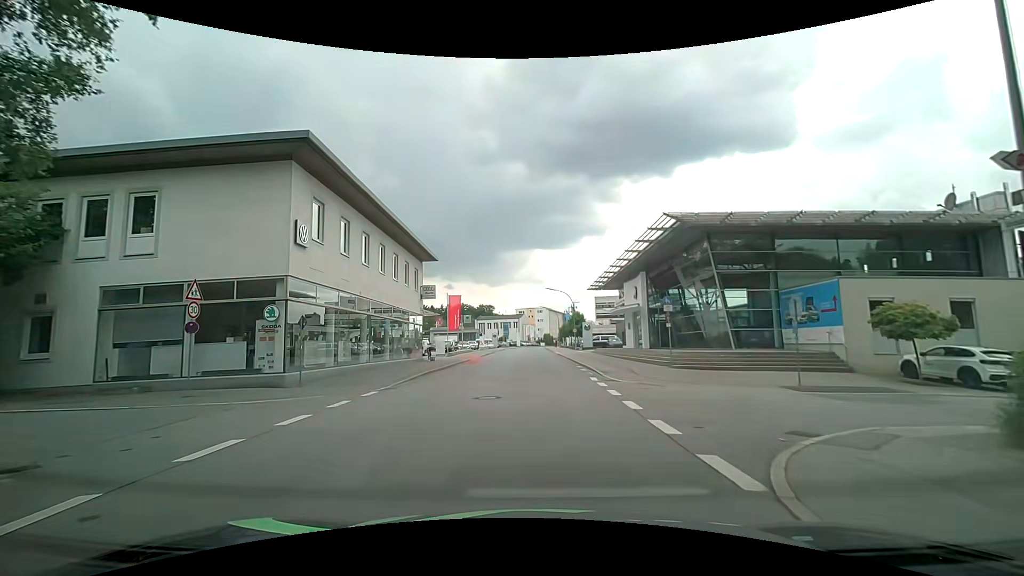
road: tertiary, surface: asphalt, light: Day
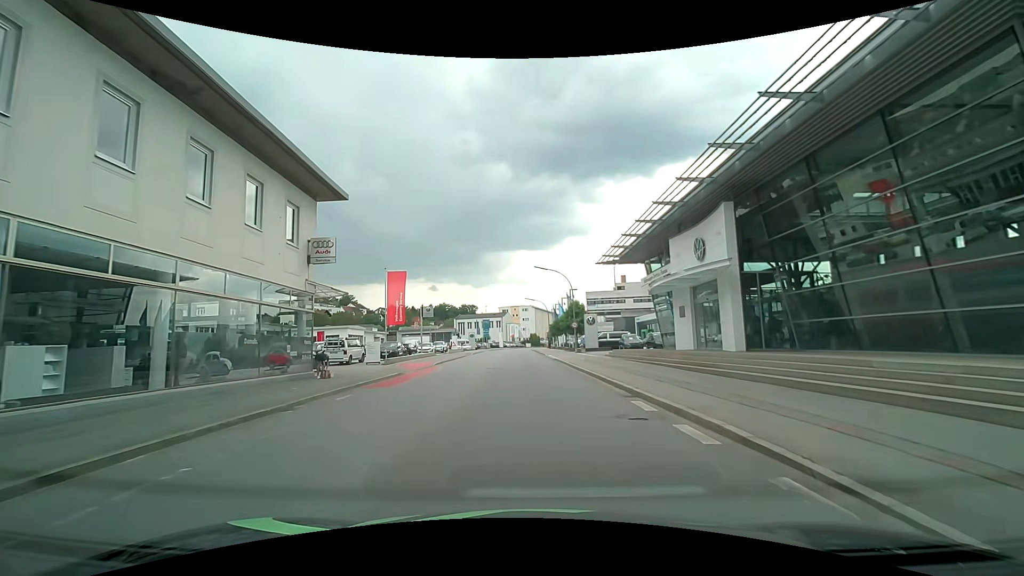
(0.0, +19.5) m; +1°
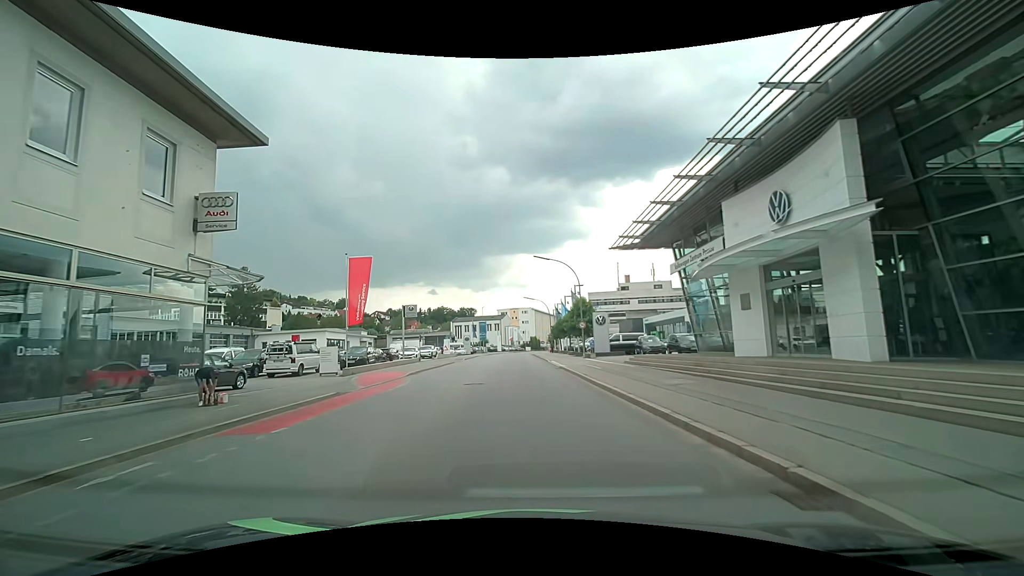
(0.0, +7.8) m; +1°
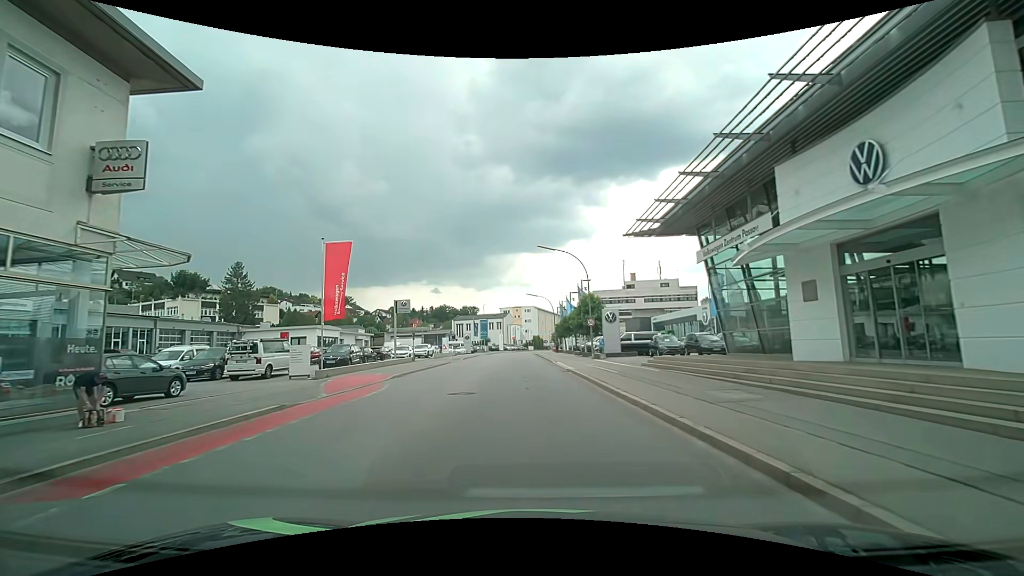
(-0.1, +4.0) m; -1°
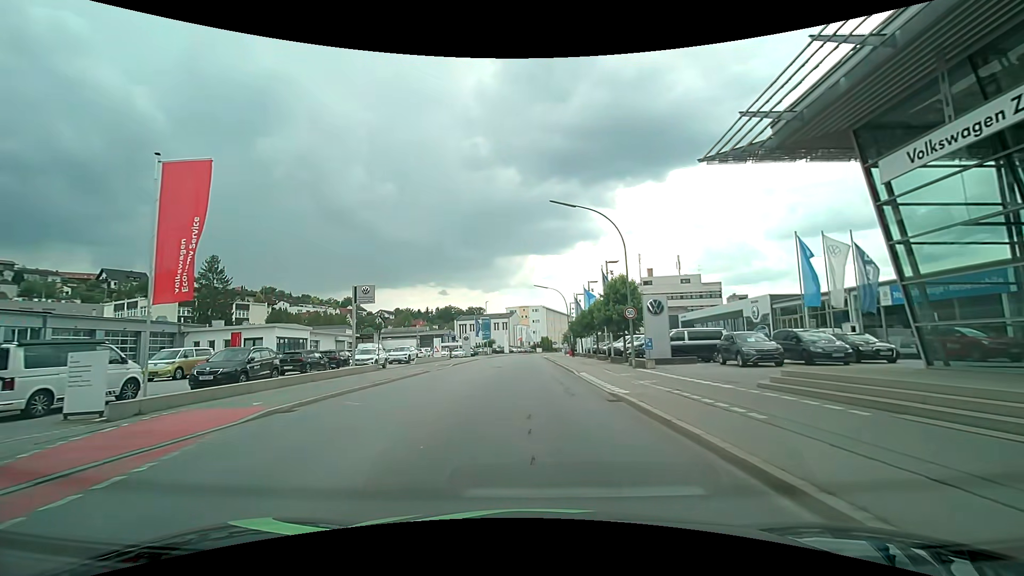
(-0.1, +12.3) m; -1°
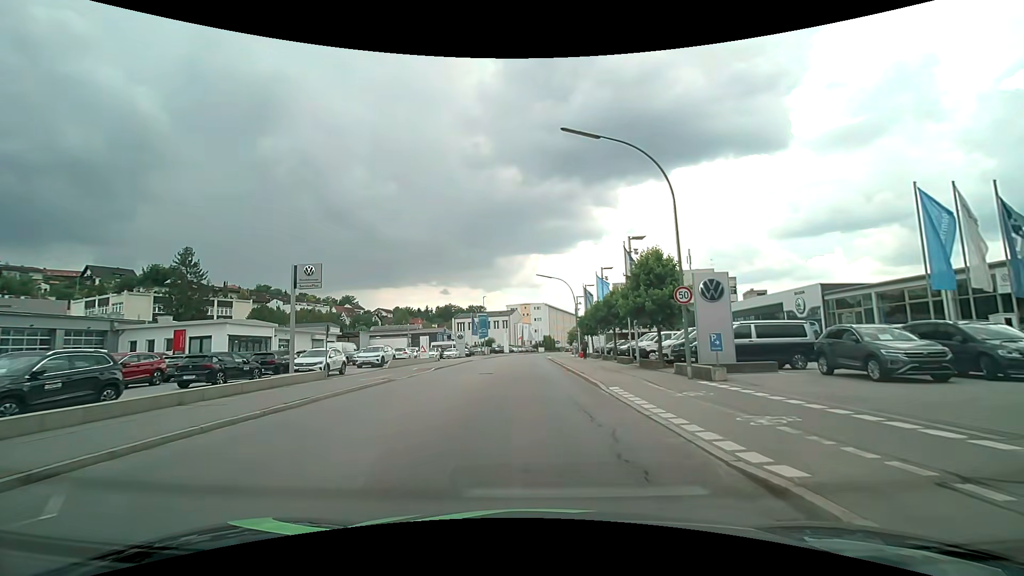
(0.0, +8.6) m; 0°
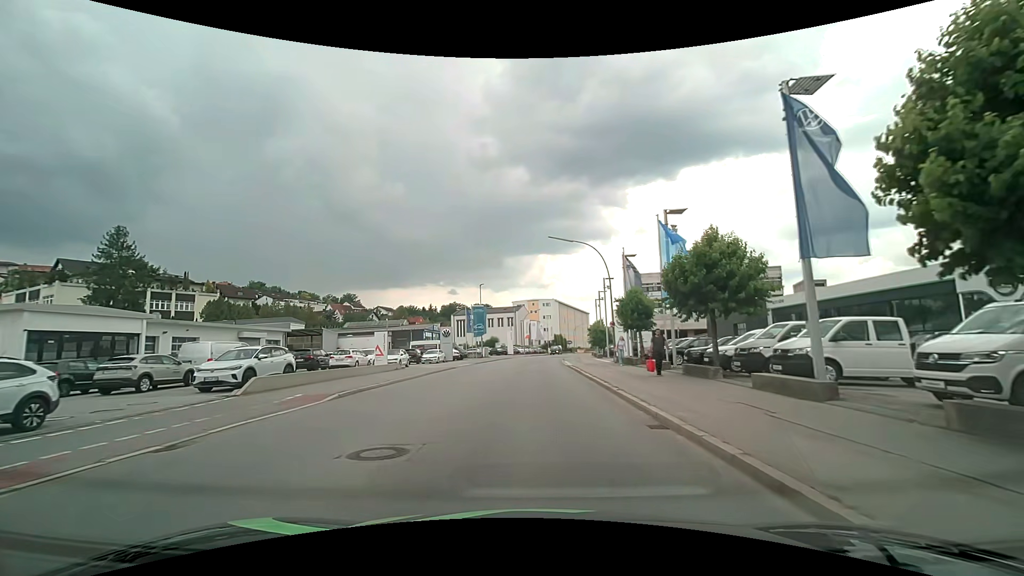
(-0.1, +18.4) m; -1°
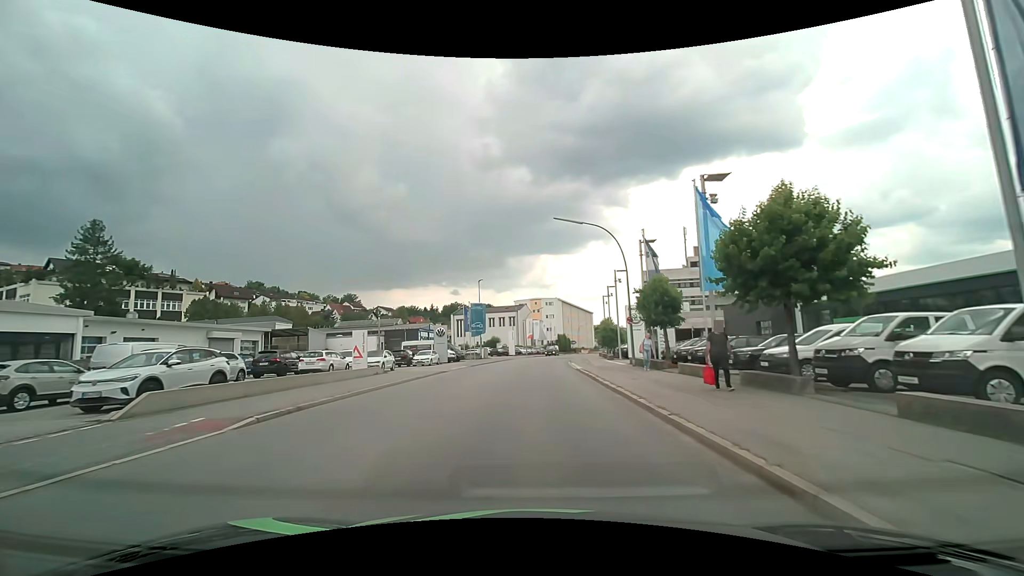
(0.0, +5.1) m; 0°
(0, +10) (0, +20) (0, +30) (0, +40) (+1, +50) (+2, +60) (+3, +70) (+4, +80) (+6, +90) (+8, +99) m
